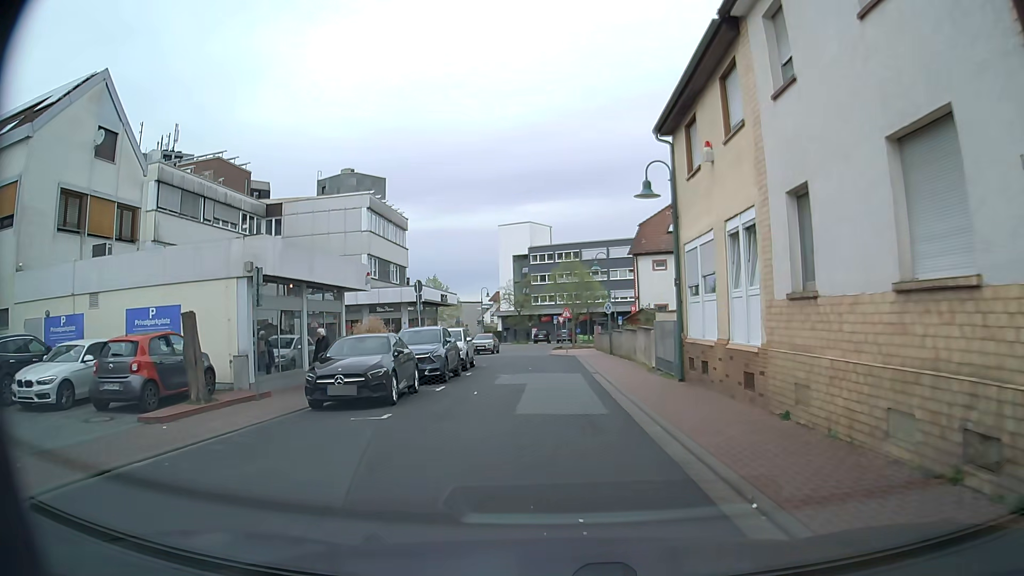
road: residential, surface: asphalt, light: Day
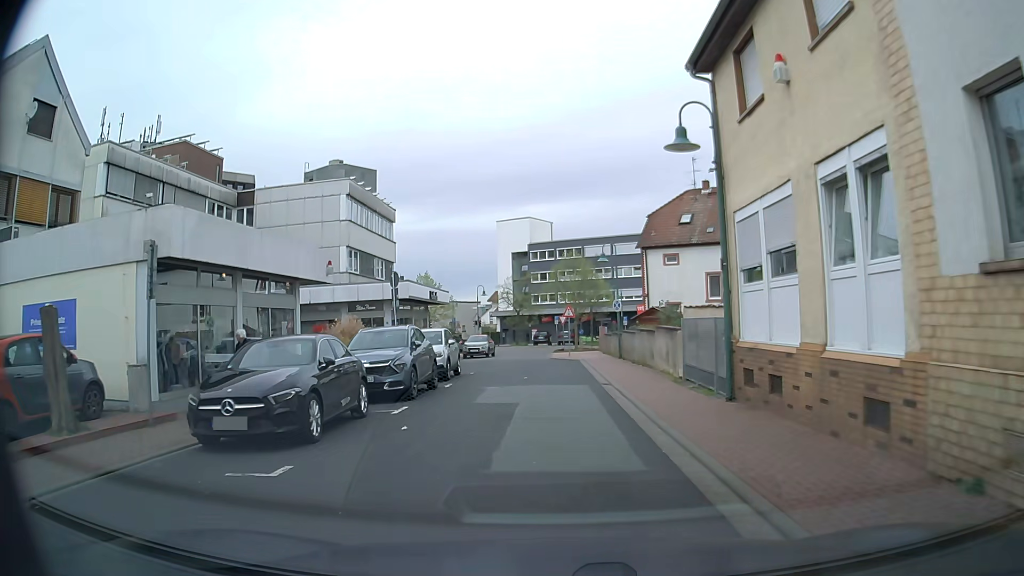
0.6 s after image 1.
(+0.1, +4.6) m; +1°
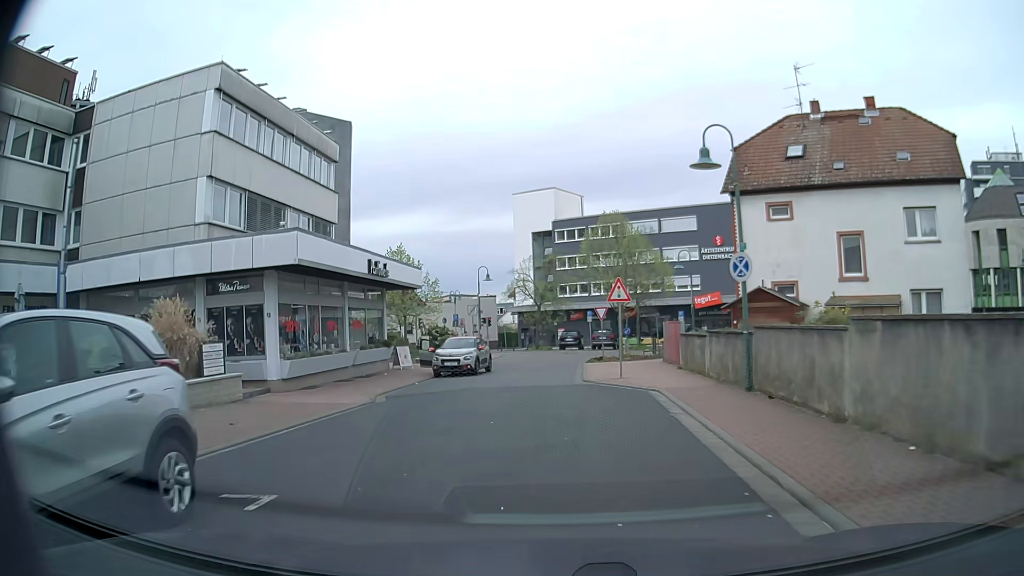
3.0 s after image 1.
(-0.2, +18.6) m; -2°
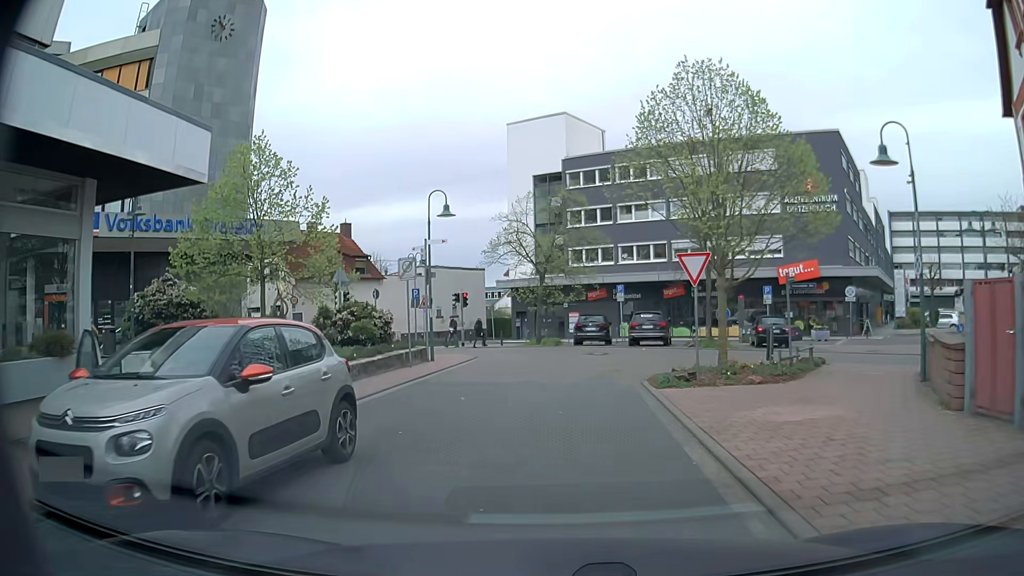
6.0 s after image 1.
(-0.9, +21.0) m; -1°
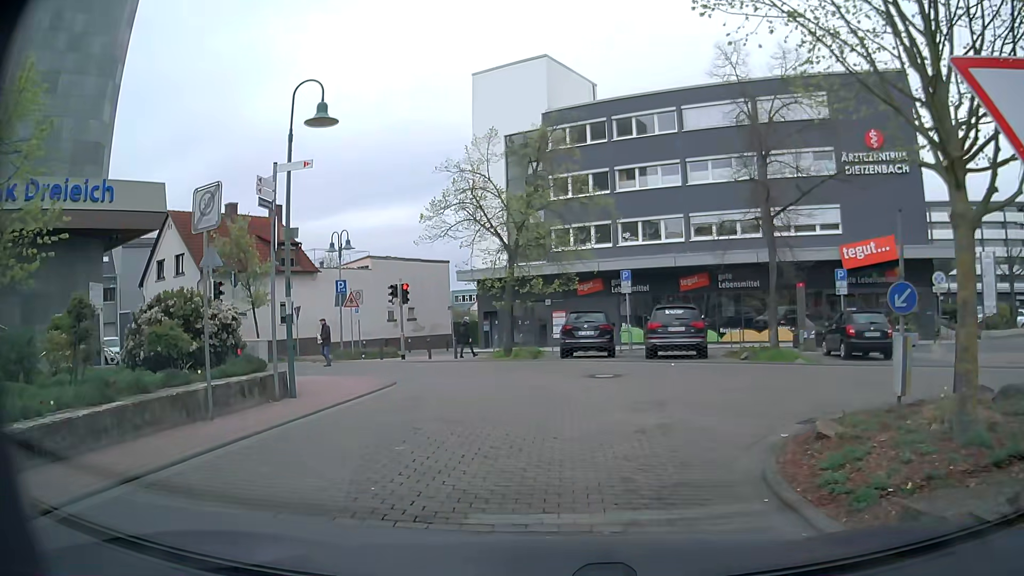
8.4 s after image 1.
(+0.1, +11.3) m; +1°
